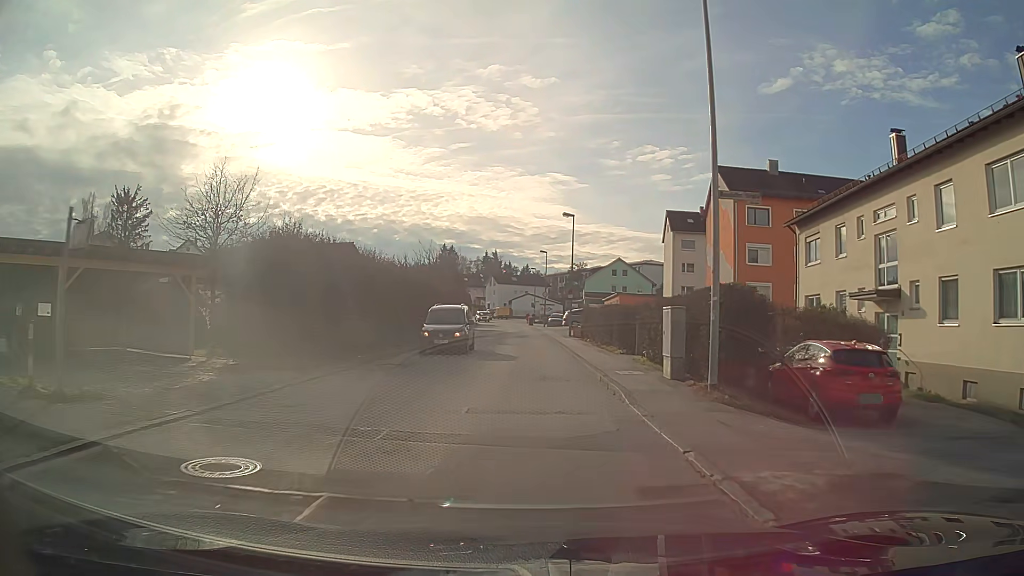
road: unclassified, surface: asphalt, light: Day
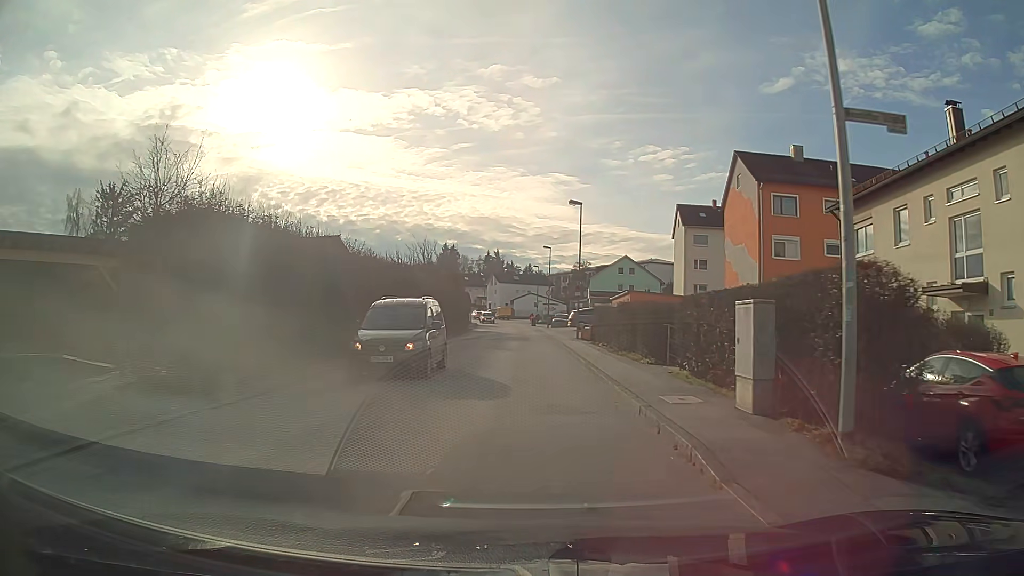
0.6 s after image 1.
(0.0, +4.9) m; 0°
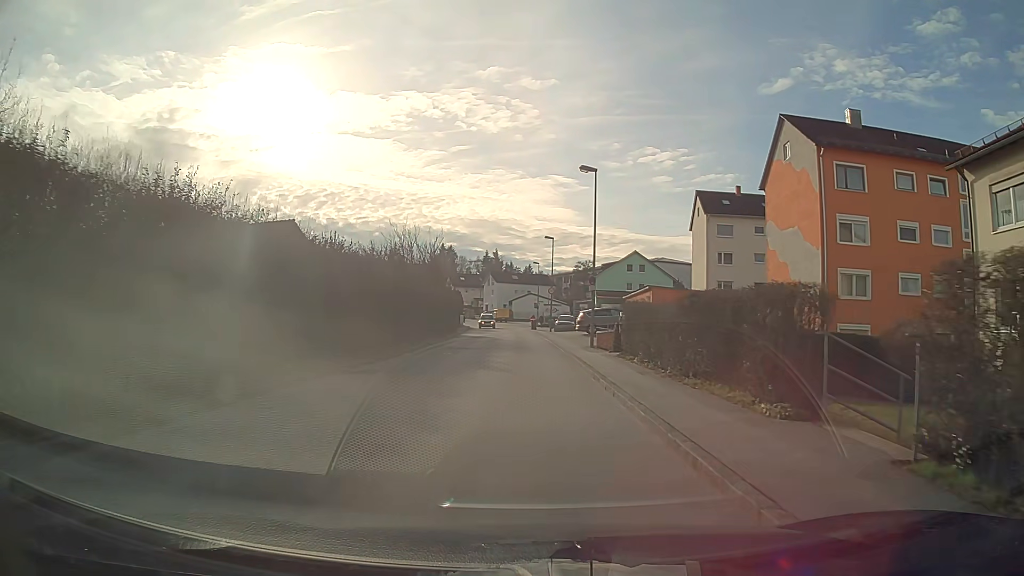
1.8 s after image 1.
(0.0, +9.8) m; 0°
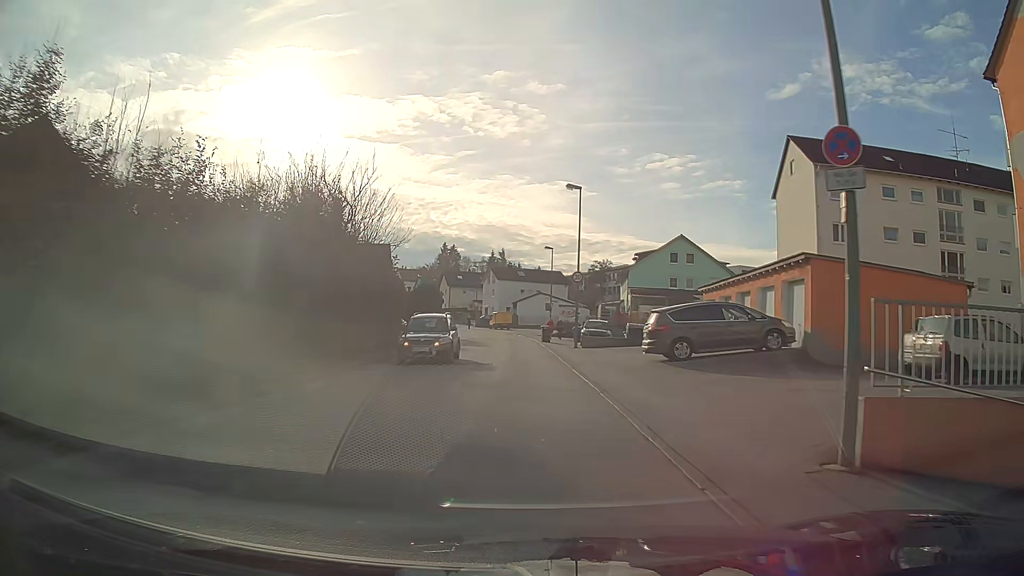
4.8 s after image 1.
(-0.2, +24.7) m; -1°
(0, +10) (0, +20) (-1, +30) (-1, +40) (-2, +50) (-3, +60) (-4, +70) (-7, +79) (-10, +89) (-14, +98) m
